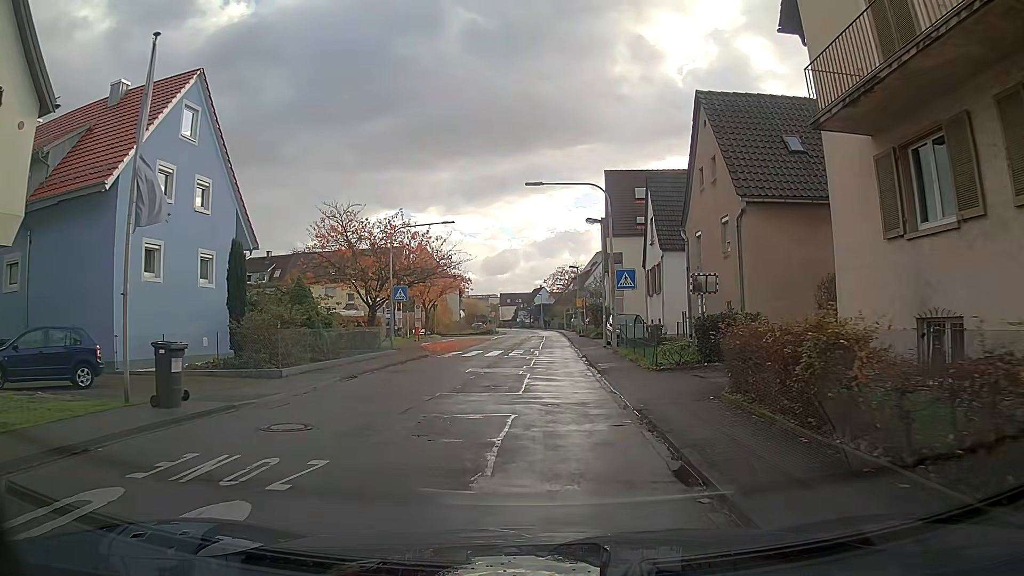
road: tertiary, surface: asphalt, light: Day
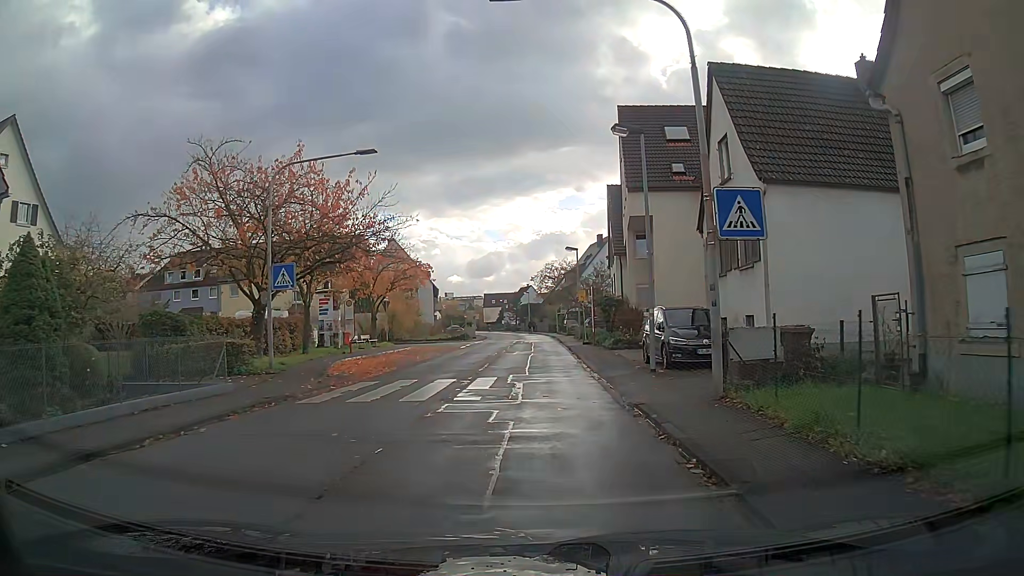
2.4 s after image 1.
(+0.3, +15.6) m; +1°
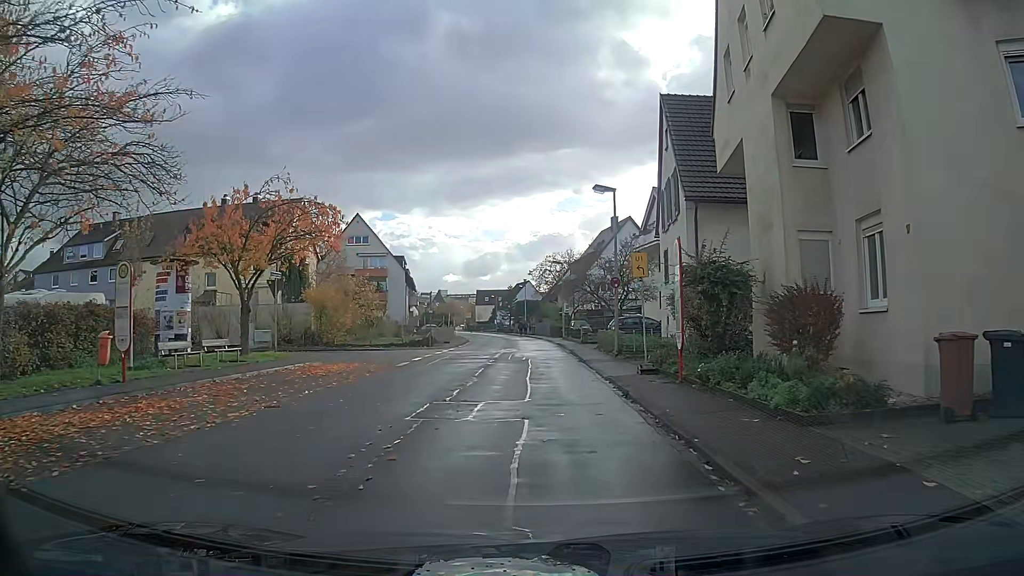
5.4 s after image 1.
(+0.1, +20.0) m; 0°
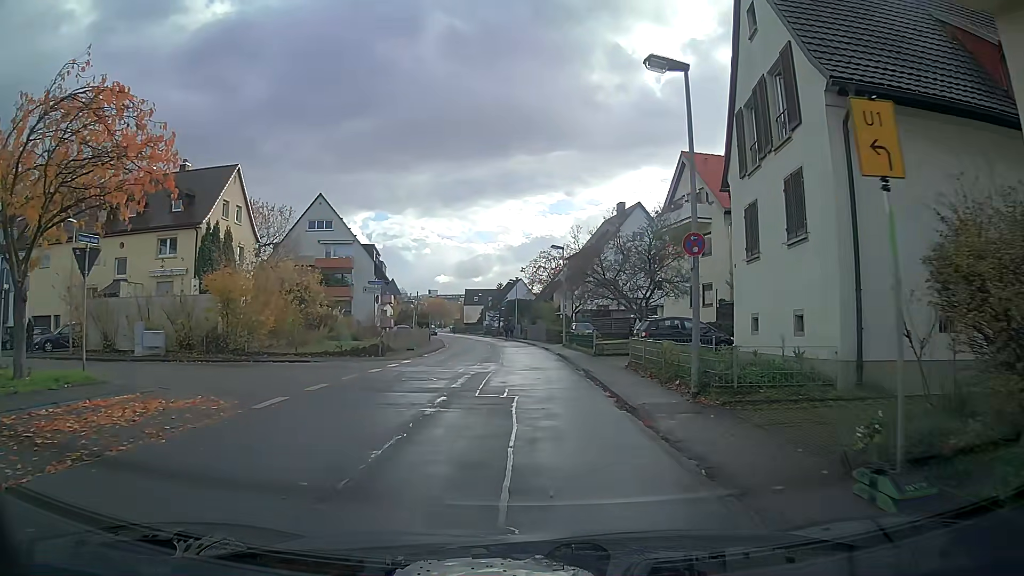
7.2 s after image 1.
(0.0, +12.1) m; 0°
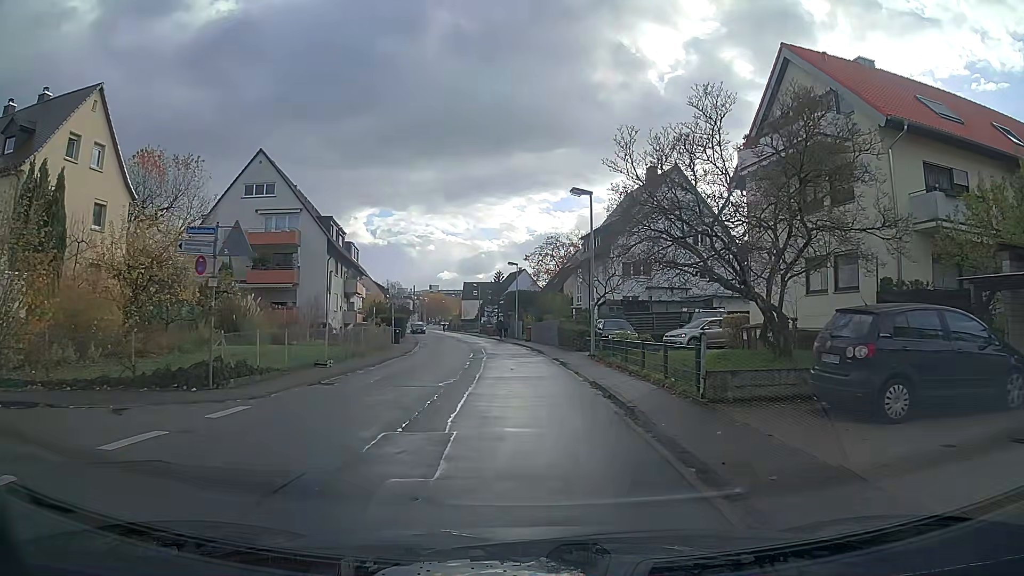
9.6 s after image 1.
(0.0, +16.8) m; 0°
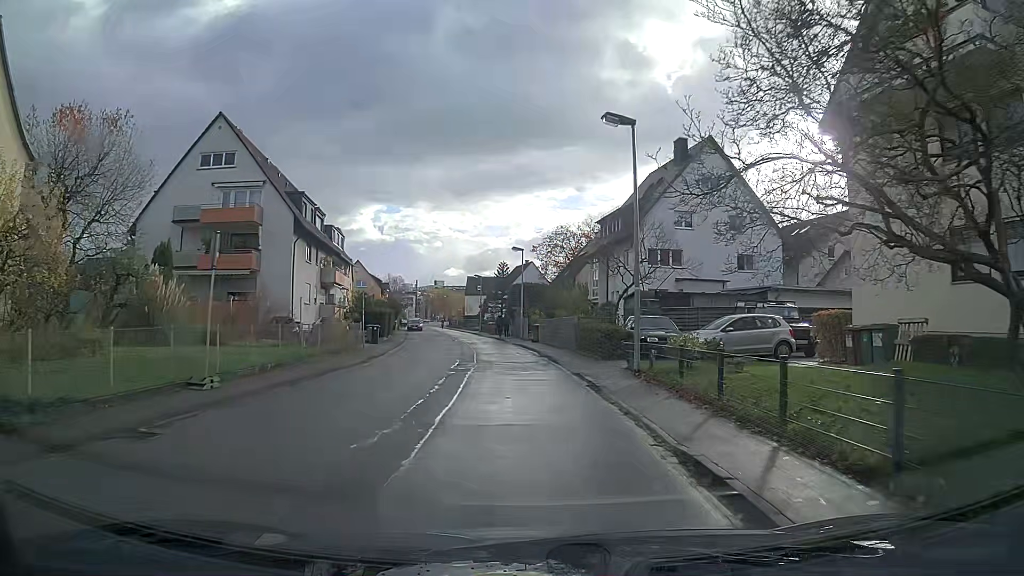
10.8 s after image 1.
(-0.1, +8.7) m; -1°
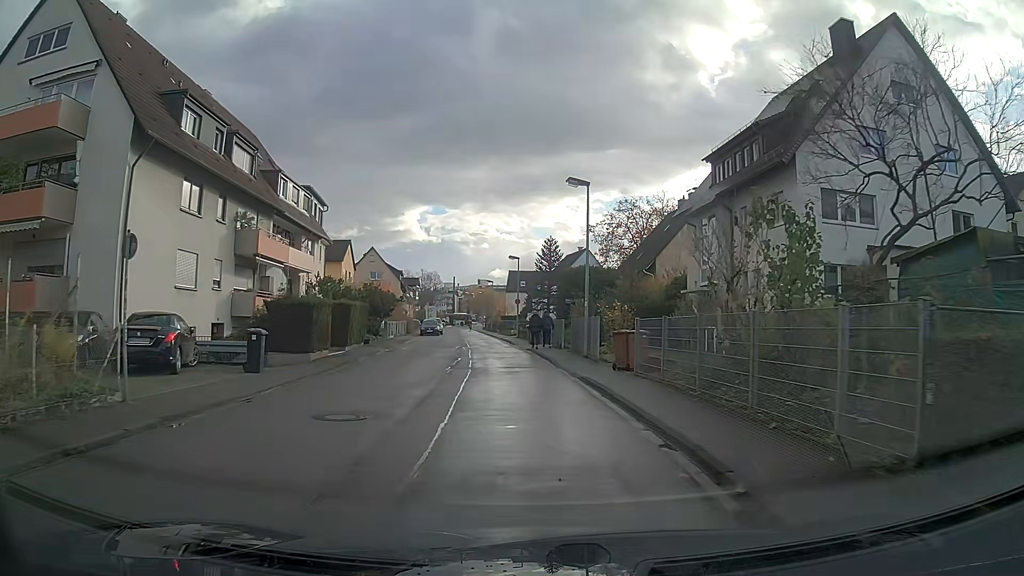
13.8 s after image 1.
(-0.7, +22.1) m; -4°
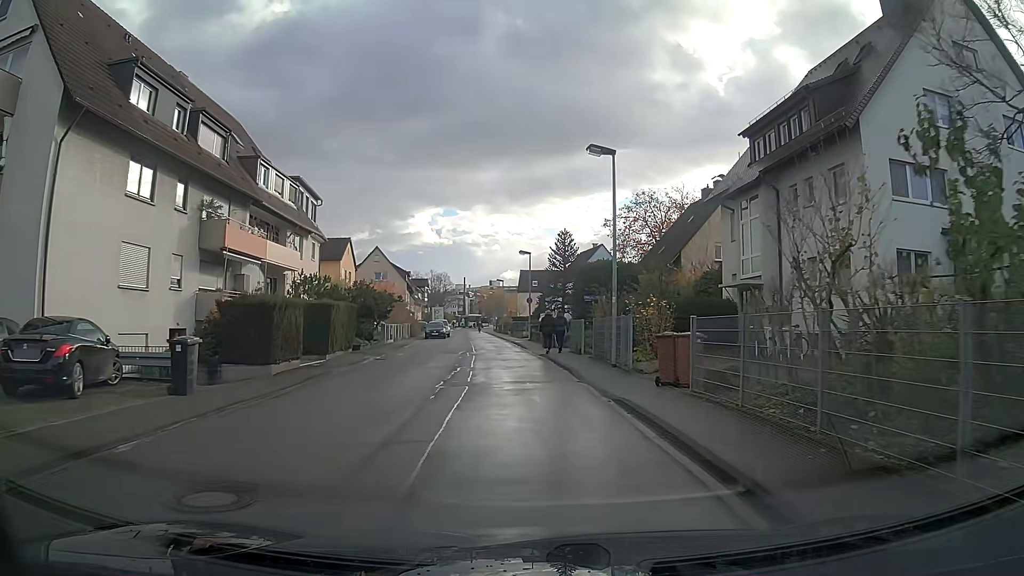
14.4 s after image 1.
(0.0, +4.5) m; -1°
